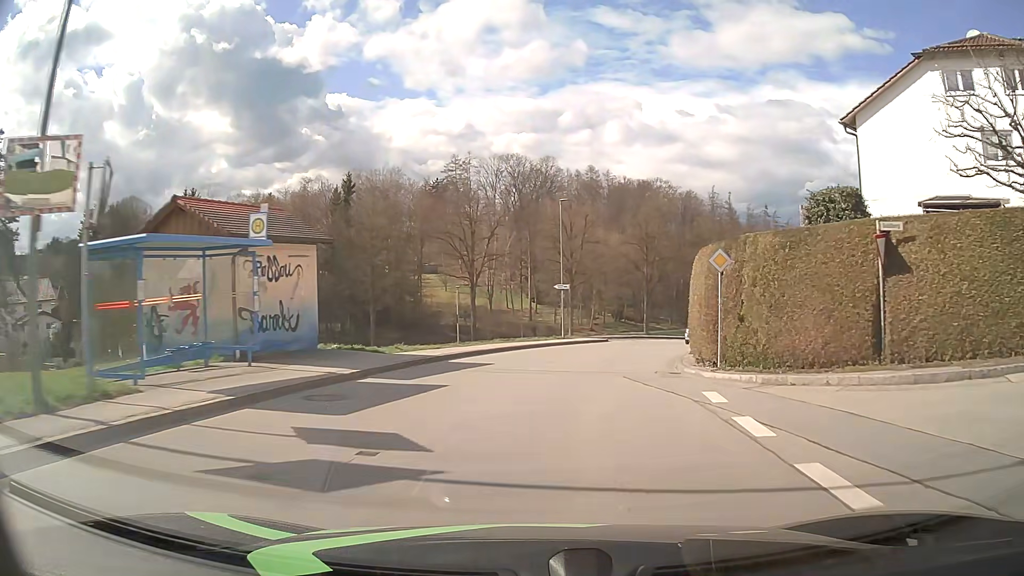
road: unclassified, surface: asphalt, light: Day
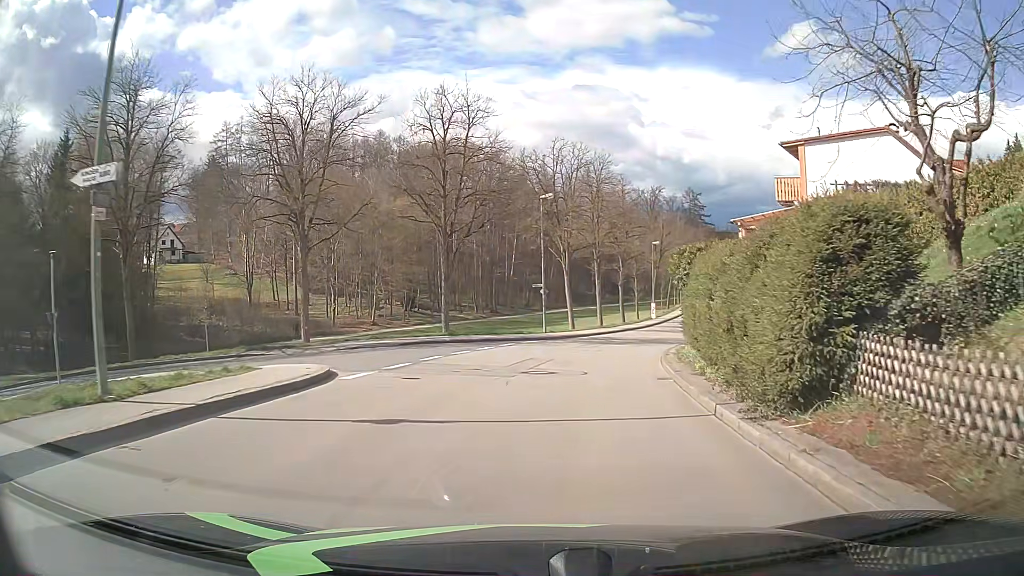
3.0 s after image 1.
(+4.5, +29.6) m; +18°
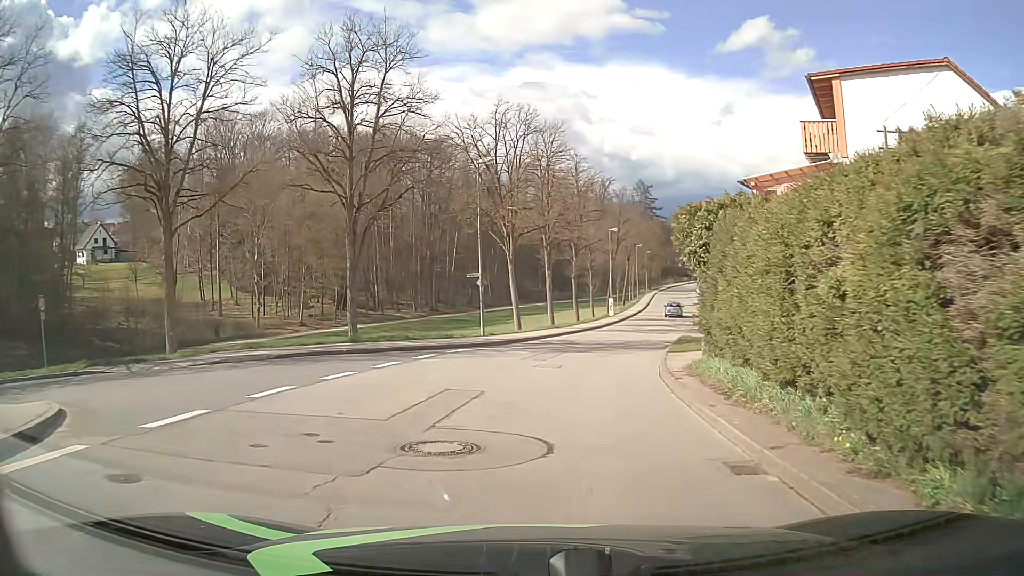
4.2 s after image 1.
(+0.3, +8.5) m; +4°
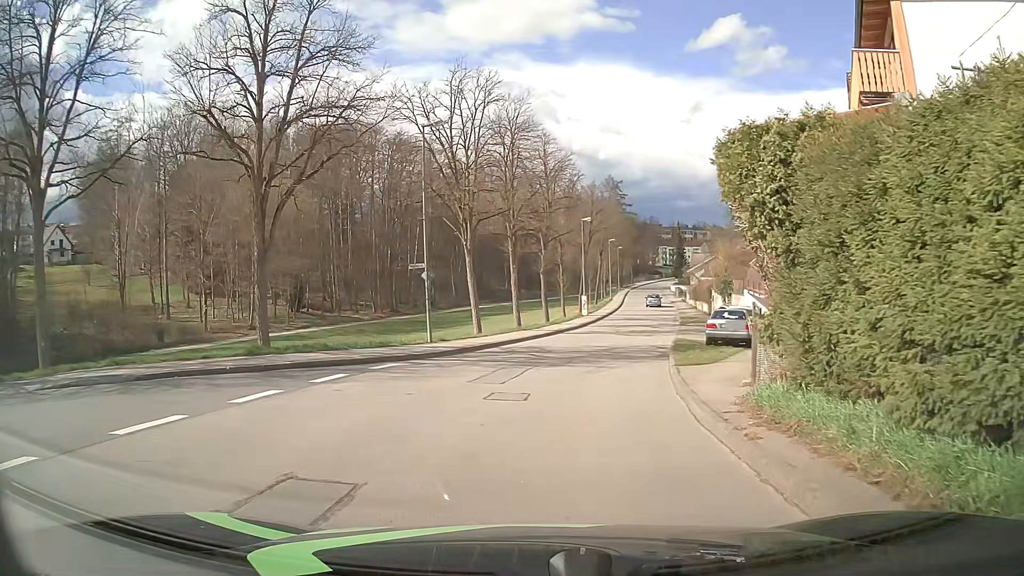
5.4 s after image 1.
(+0.2, +6.0) m; +3°
